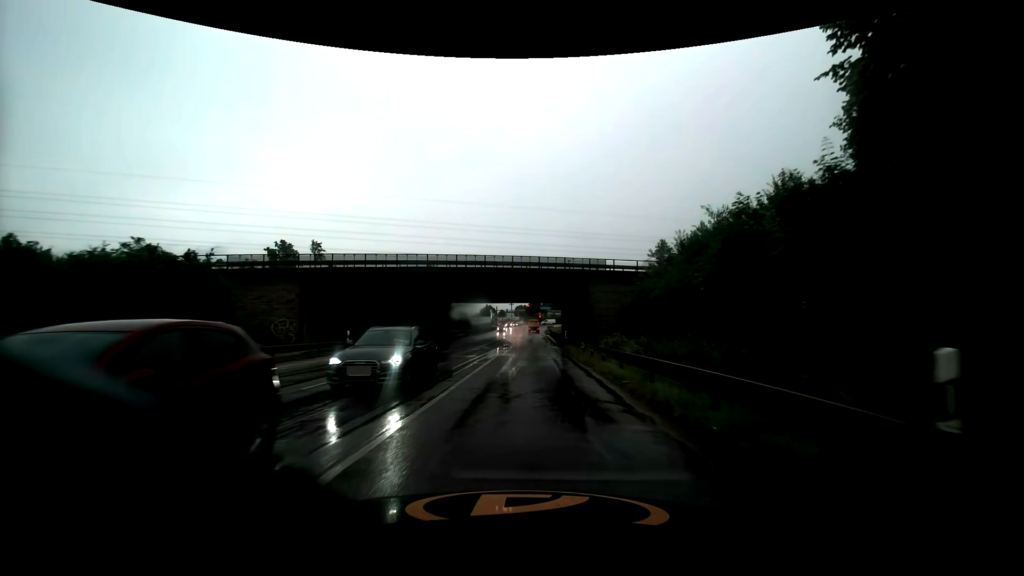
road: primary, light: Day
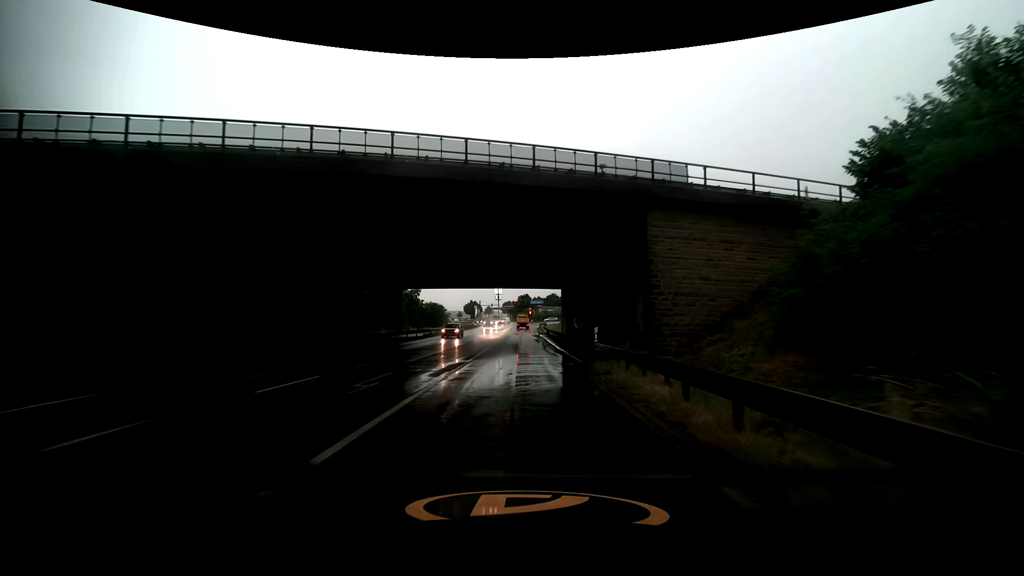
(+0.5, +25.5) m; +1°
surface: asphalt
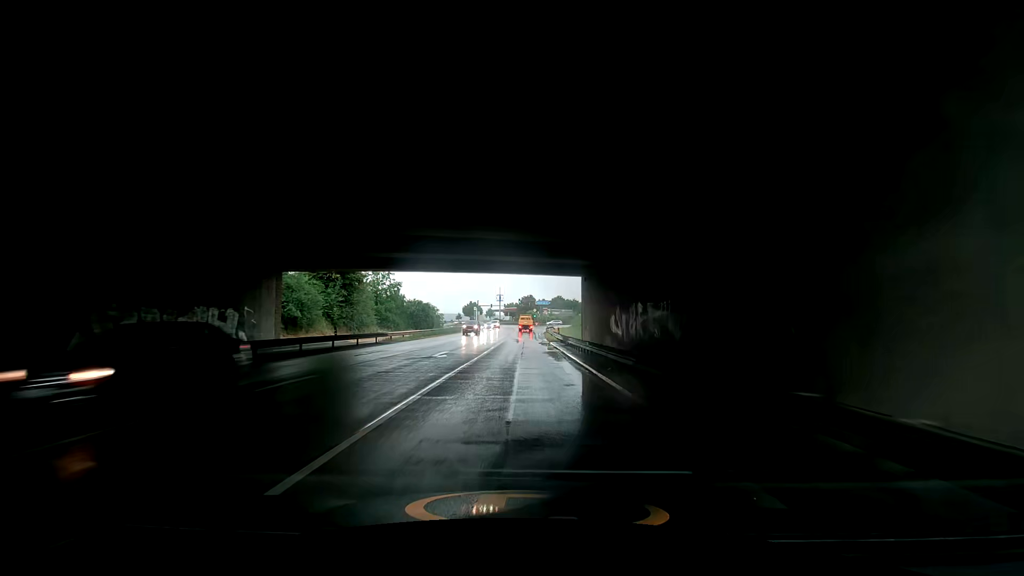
(0.0, +18.6) m; -1°
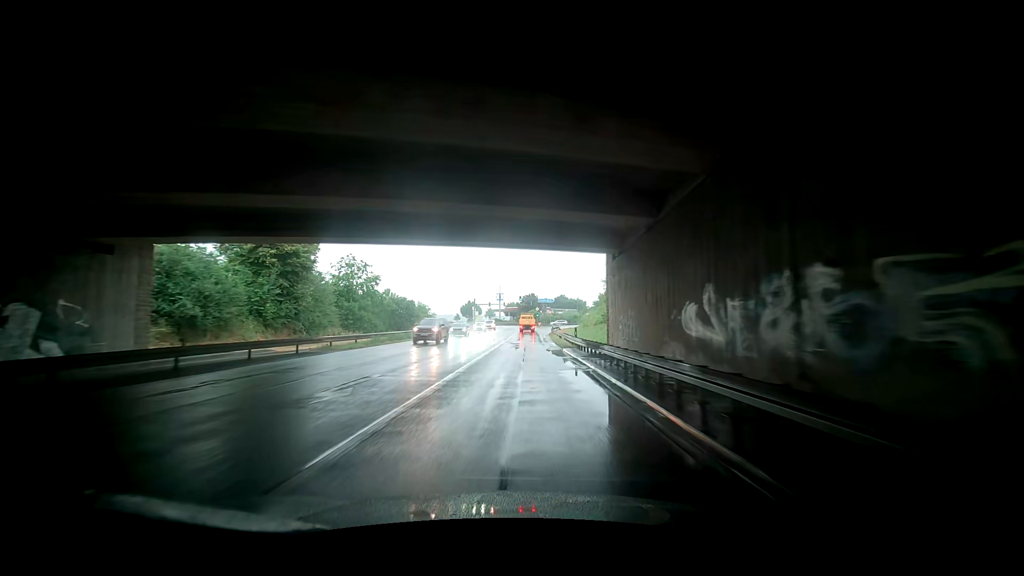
(-0.6, +12.6) m; -3°
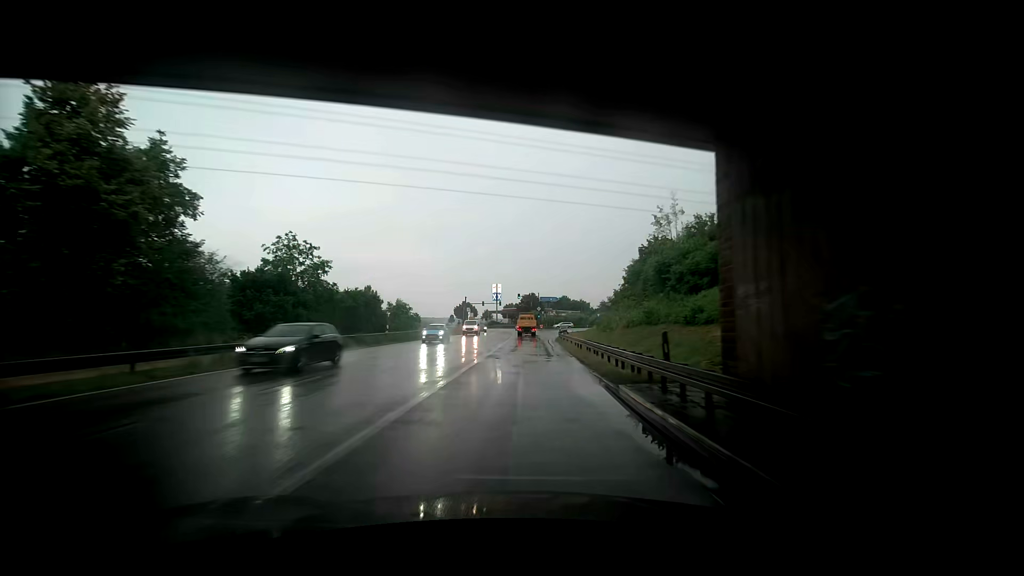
(+0.5, +17.6) m; +1°
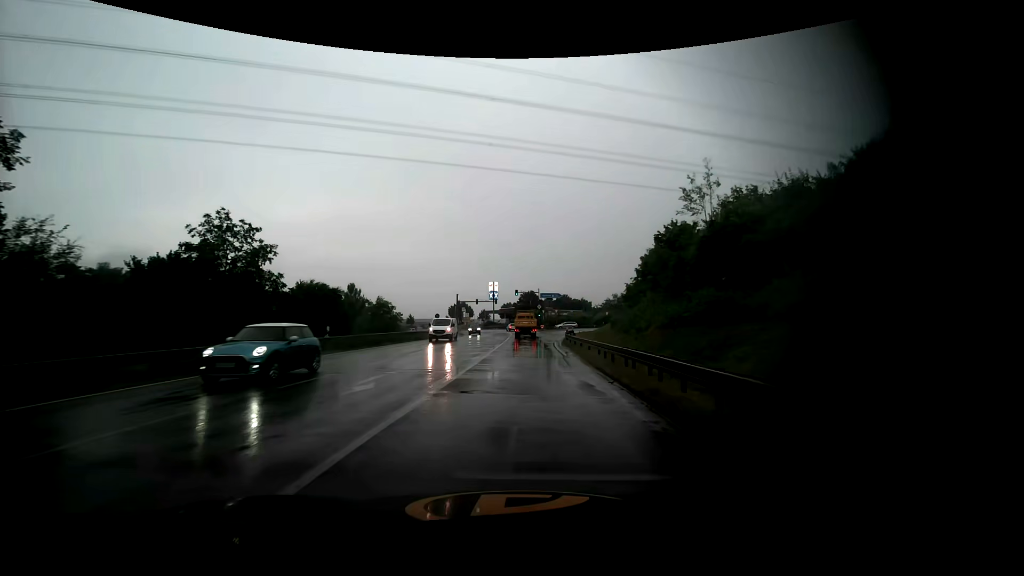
(-0.6, +11.1) m; +2°
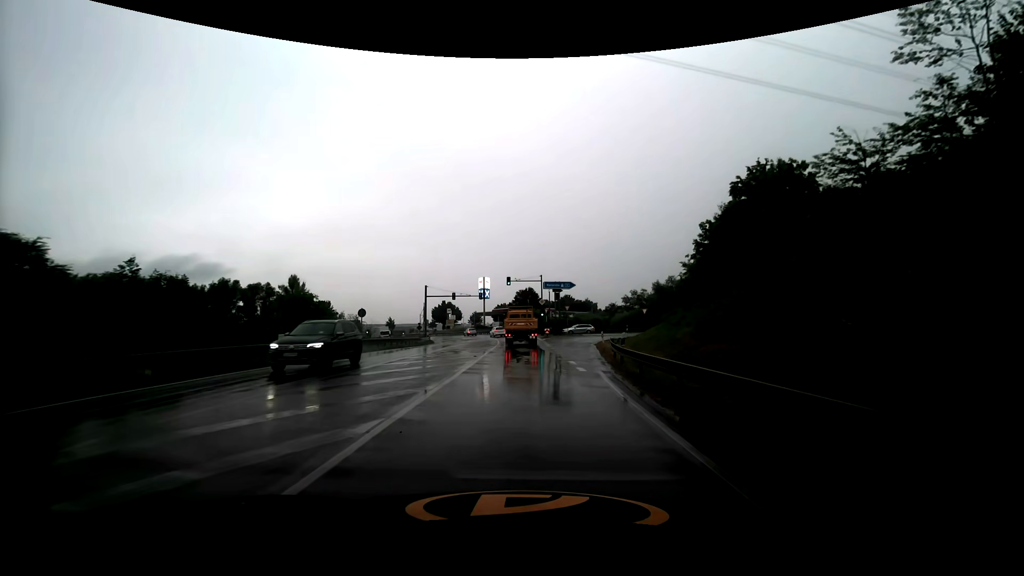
(+0.5, +28.0) m; +1°
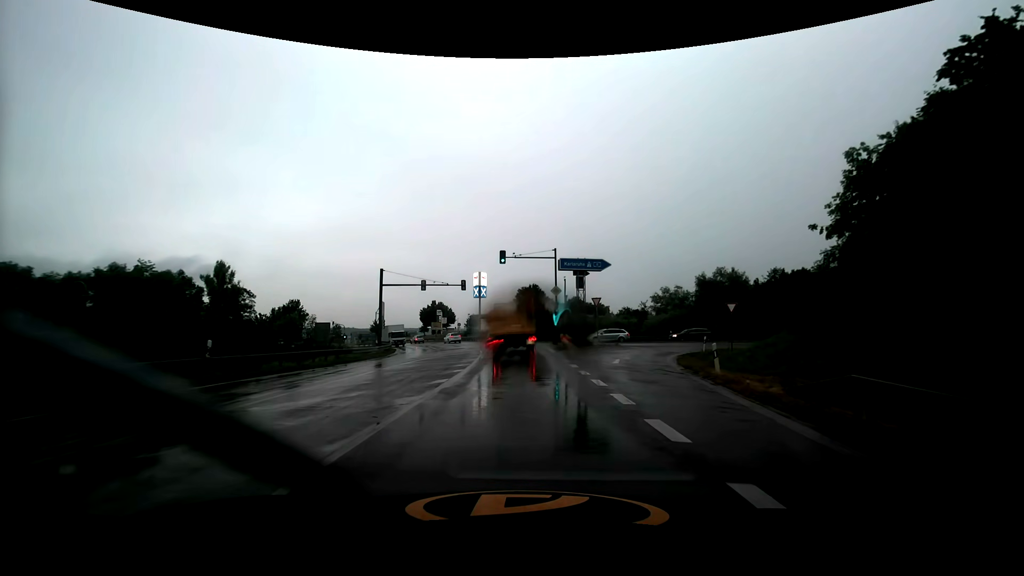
(0.0, +22.6) m; -1°
(0, +10) (0, +20) (-1, +30) (-1, +40) (-2, +50) (-5, +60) (-8, +69) (-11, +79) (-15, +88) (-20, +97) m
